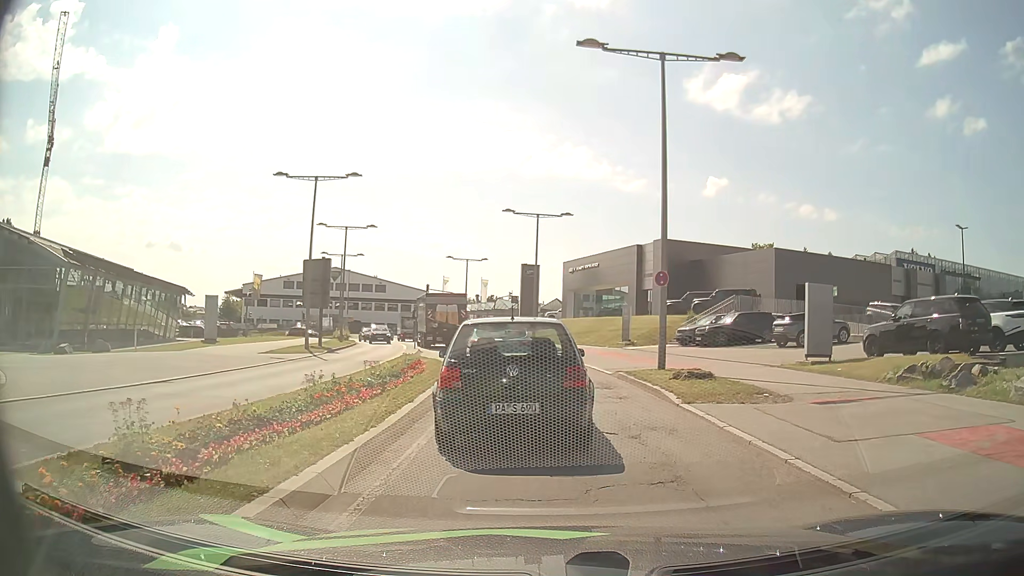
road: secondary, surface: asphalt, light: Day
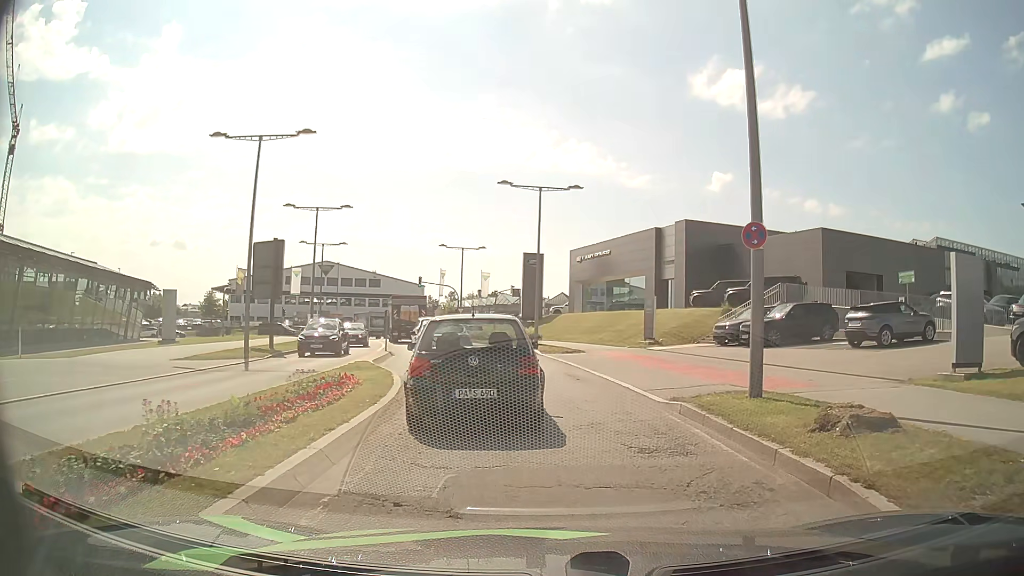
(+0.1, +8.1) m; +1°
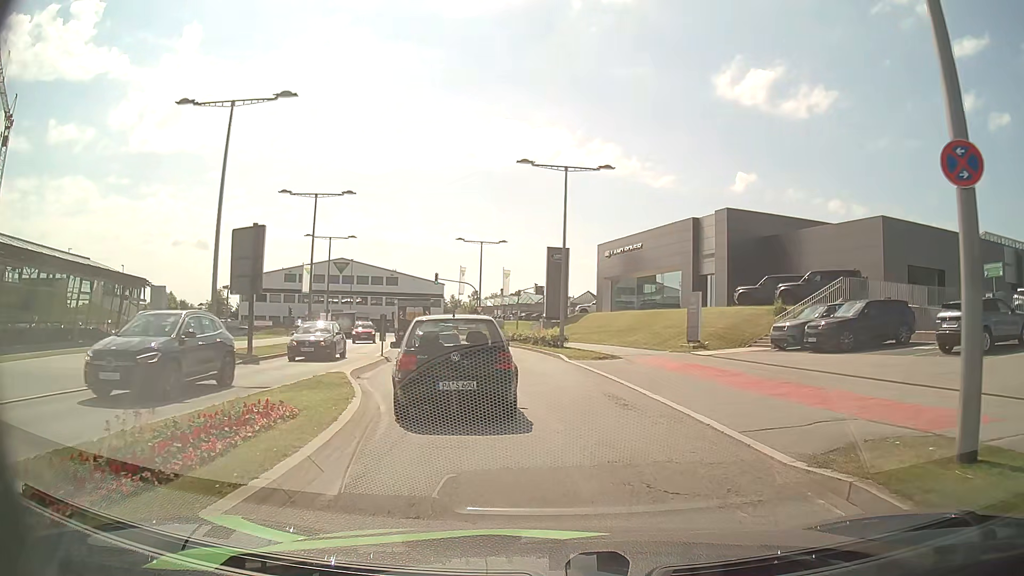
(-0.1, +5.1) m; -3°
(-1, +10) (-3, +20) (-4, +30) (-6, +39) (-8, +49) (-11, +59) (-14, +68) (-19, +77) (-28, +82) (-37, +83) m
